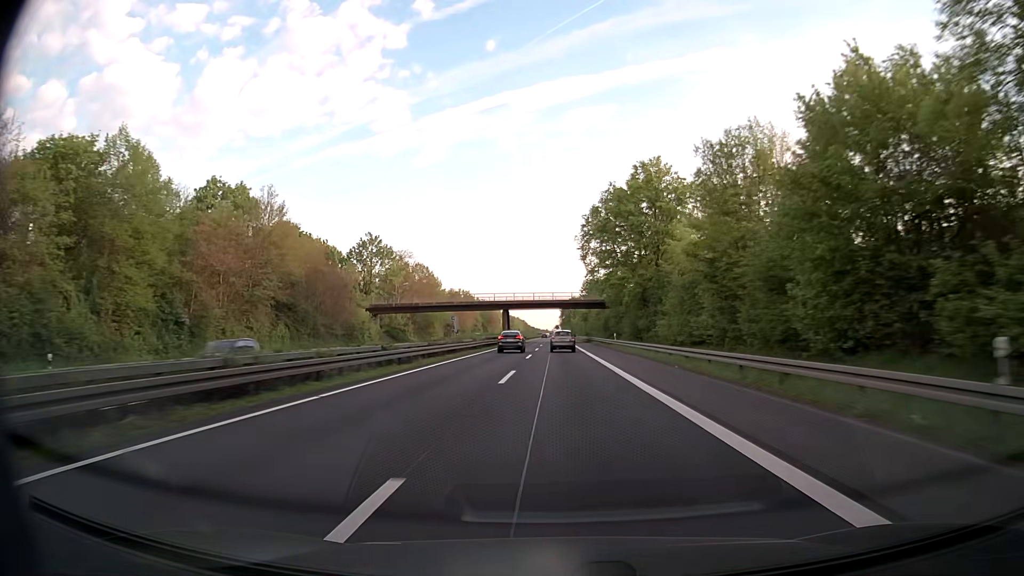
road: trunk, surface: asphalt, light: Day
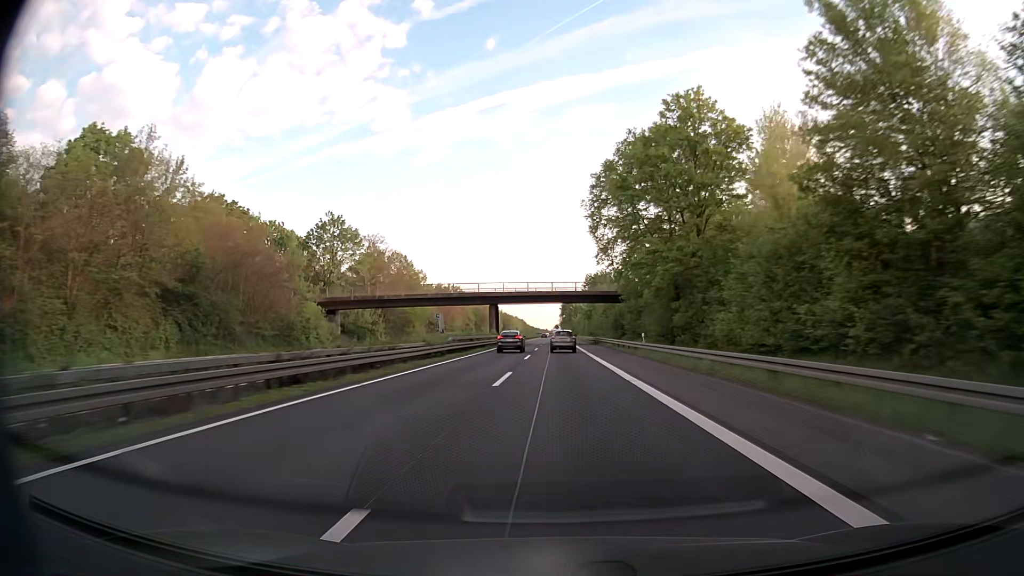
(0.0, +19.0) m; 0°
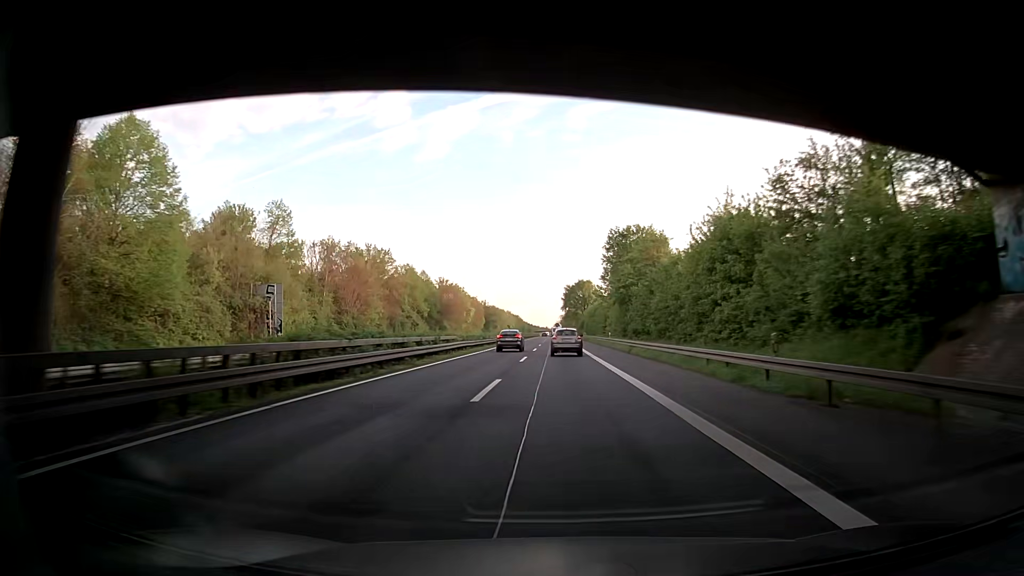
(+0.2, +75.7) m; 0°
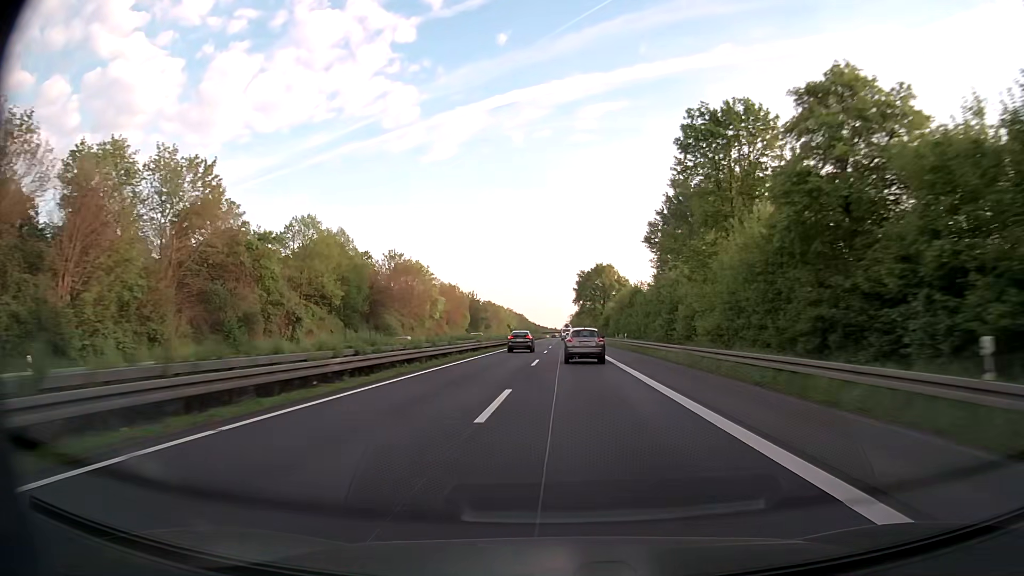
(-0.3, +56.7) m; -1°
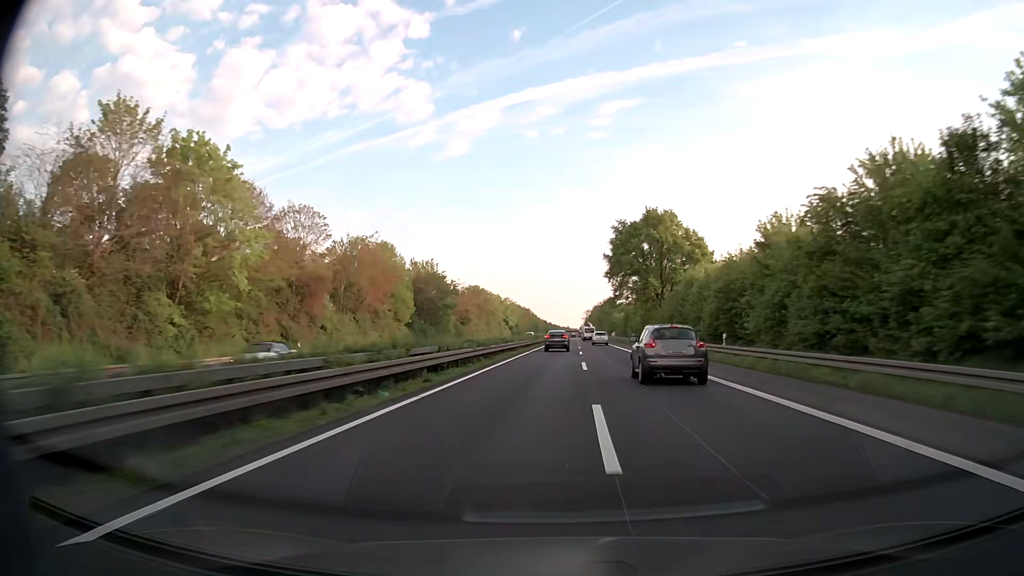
(-0.8, +75.6) m; -1°
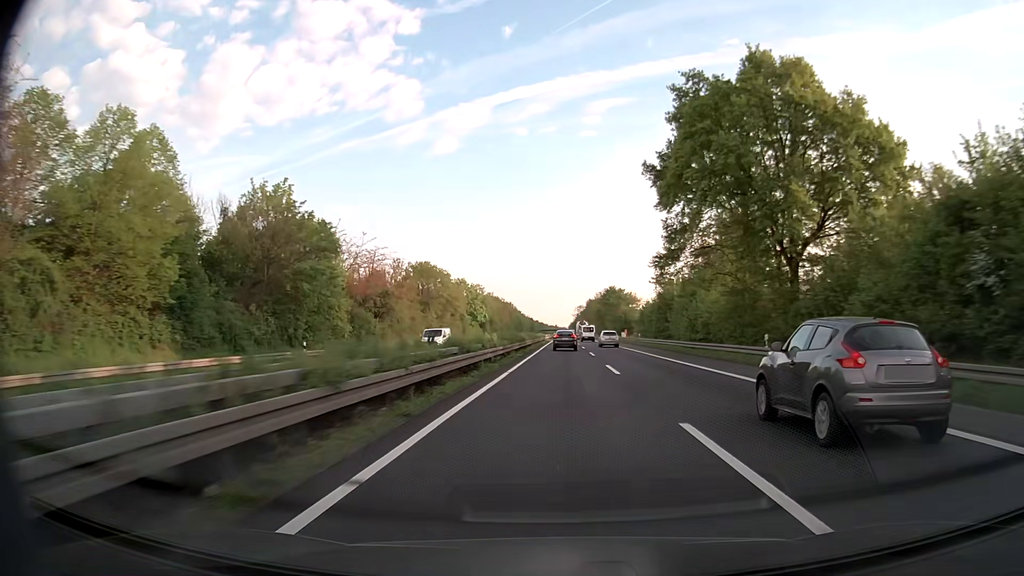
(+0.4, +56.6) m; +1°
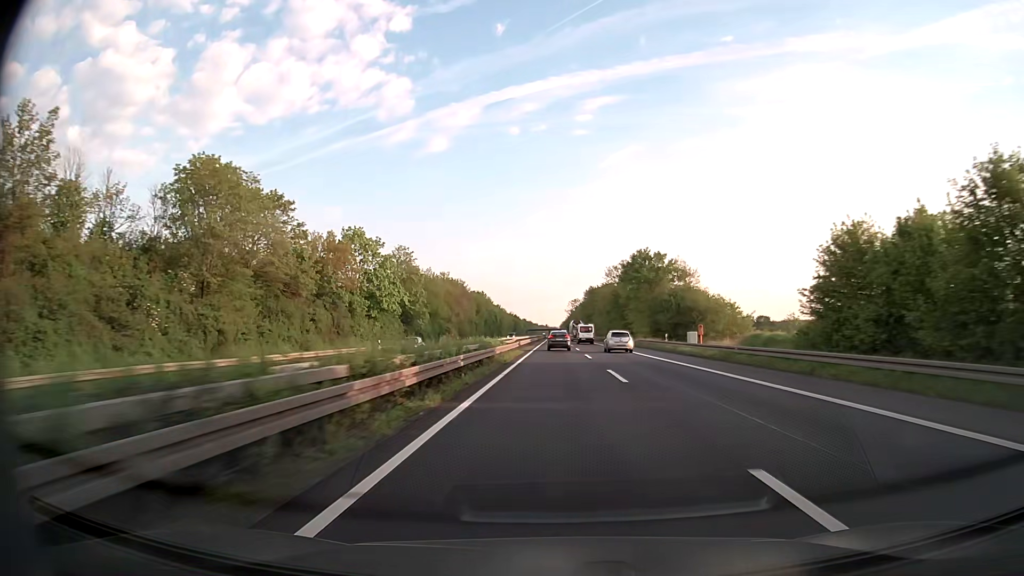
(+0.8, +75.4) m; +1°
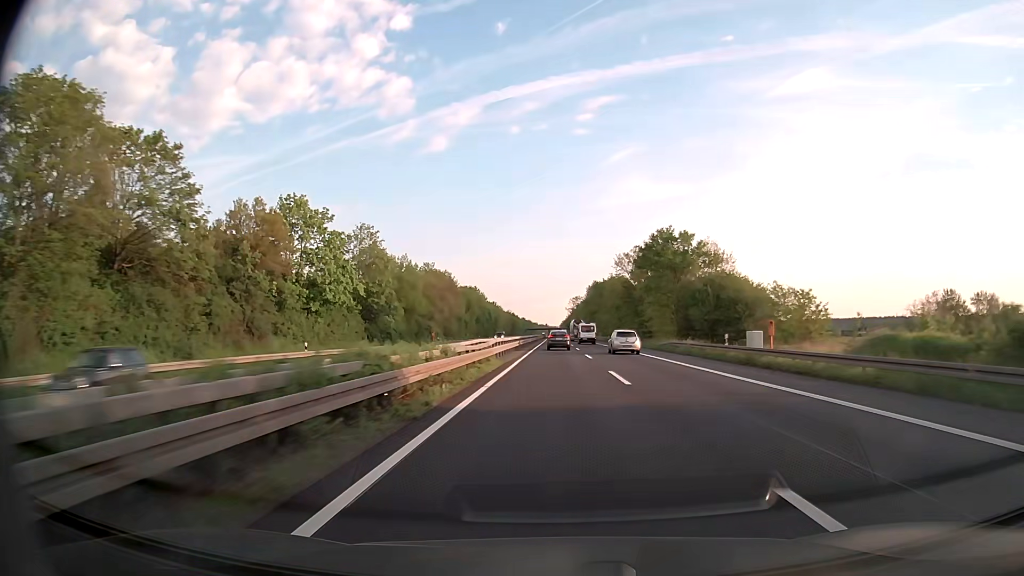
(0.0, +18.9) m; 0°
(0, +10) (0, +20) (0, +30) (0, +40) (0, +50) (0, +60) (0, +70) (0, +80) (0, +90) (0, +100) m
